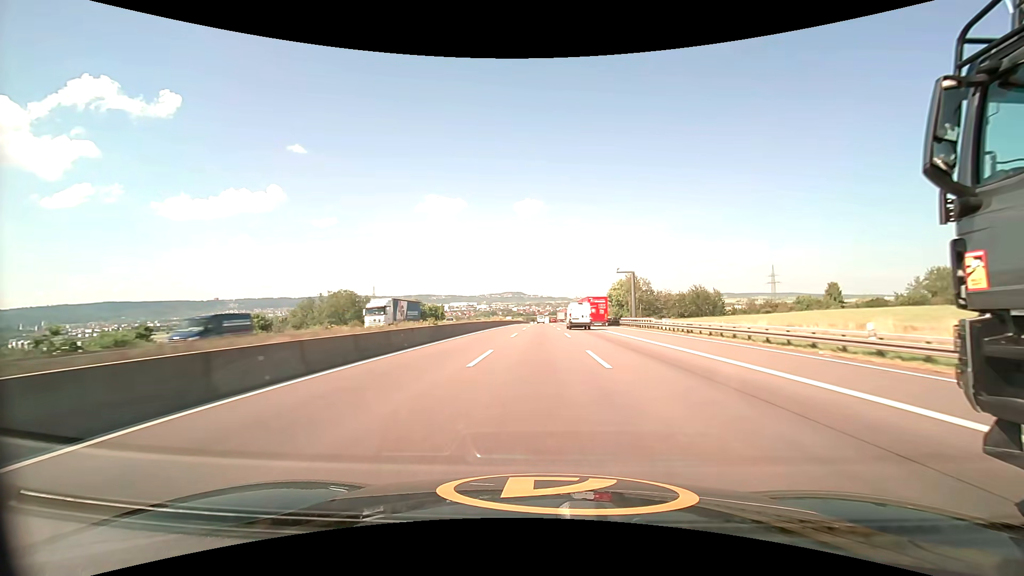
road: motorway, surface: asphalt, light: Day
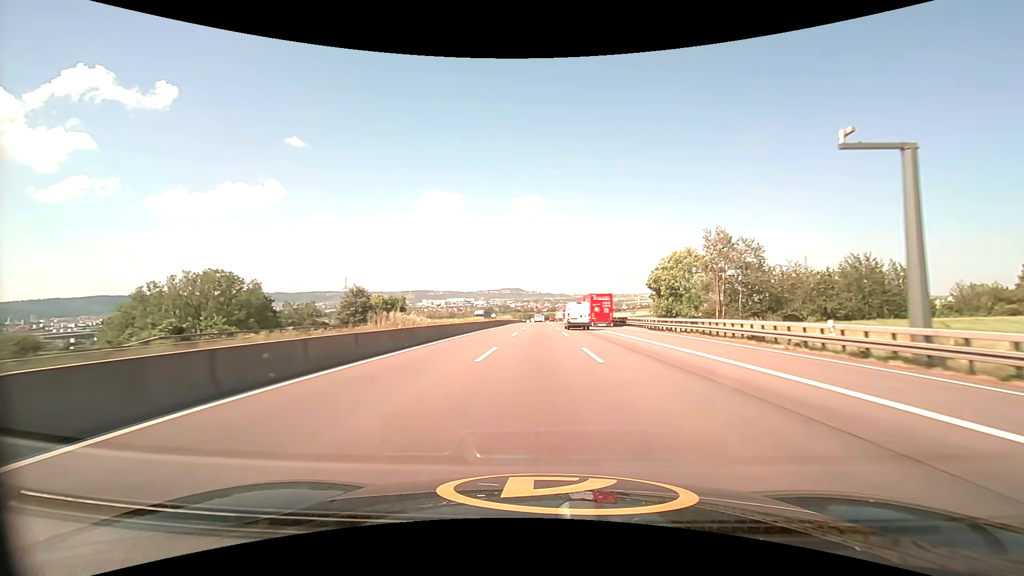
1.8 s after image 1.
(+0.1, +52.5) m; 0°
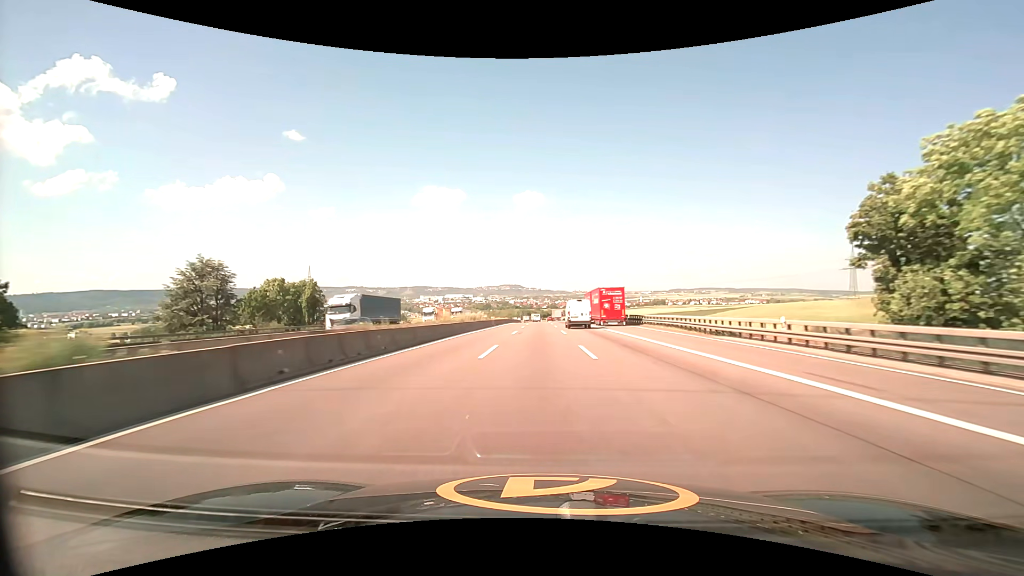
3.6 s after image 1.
(+0.1, +52.9) m; 0°
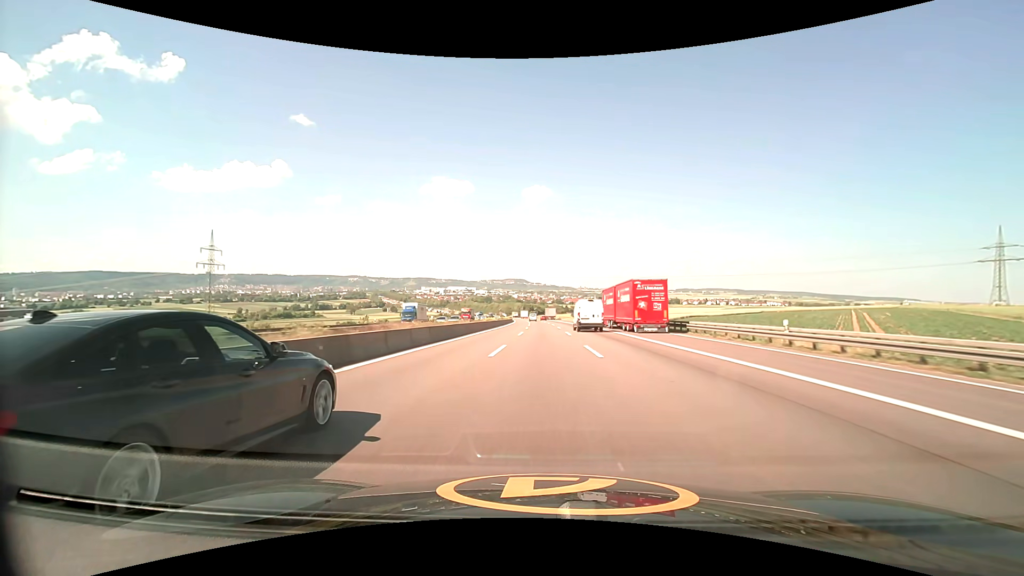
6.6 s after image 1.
(-0.3, +89.3) m; -1°
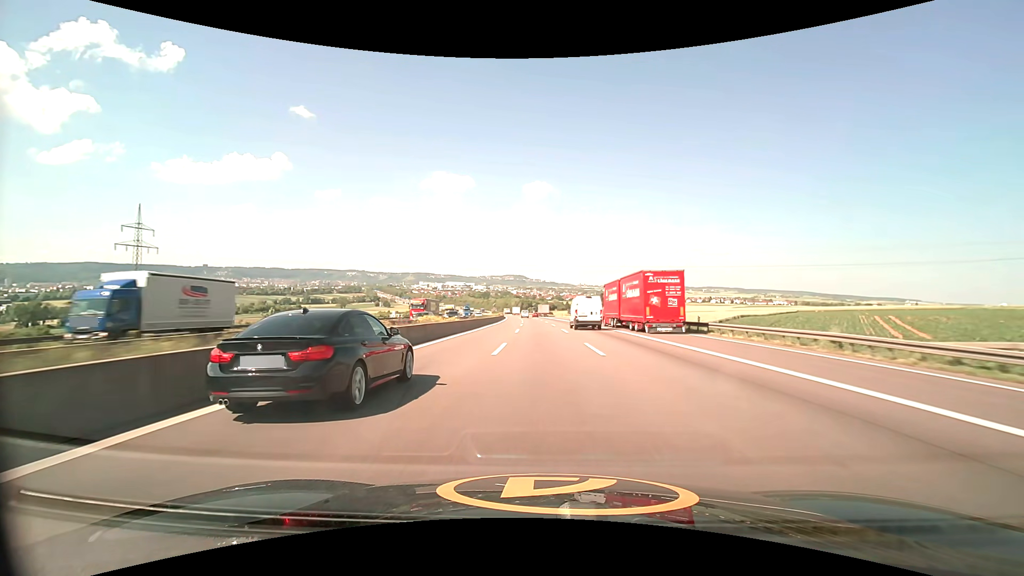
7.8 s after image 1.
(0.0, +35.7) m; 0°
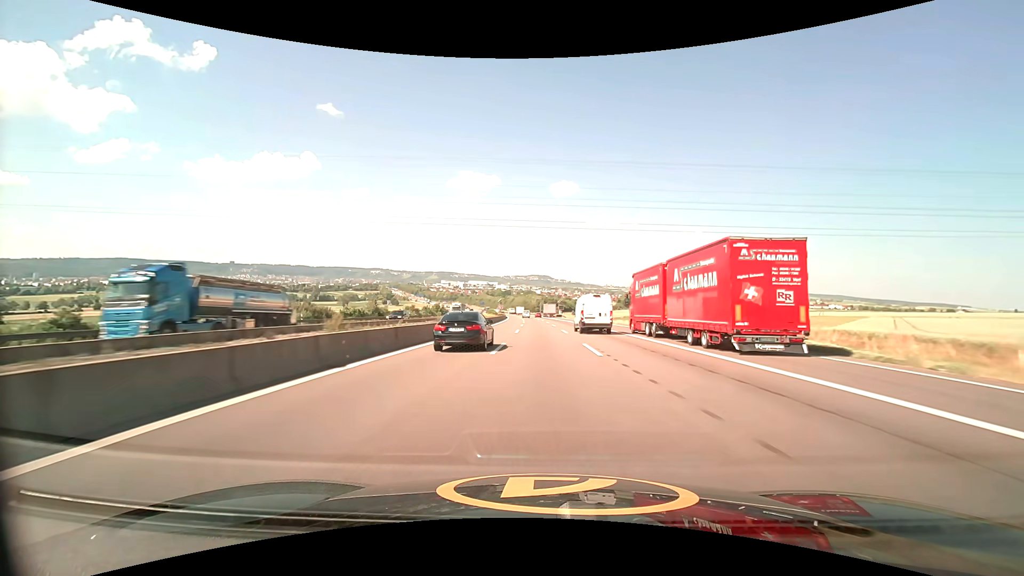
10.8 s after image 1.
(-1.5, +89.5) m; -3°
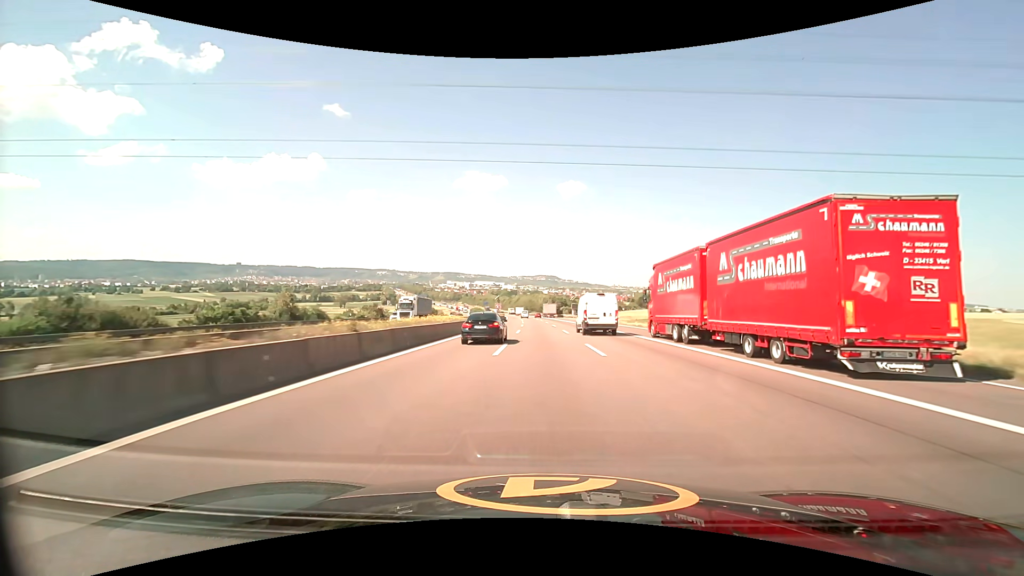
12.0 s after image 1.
(-0.3, +36.1) m; -1°
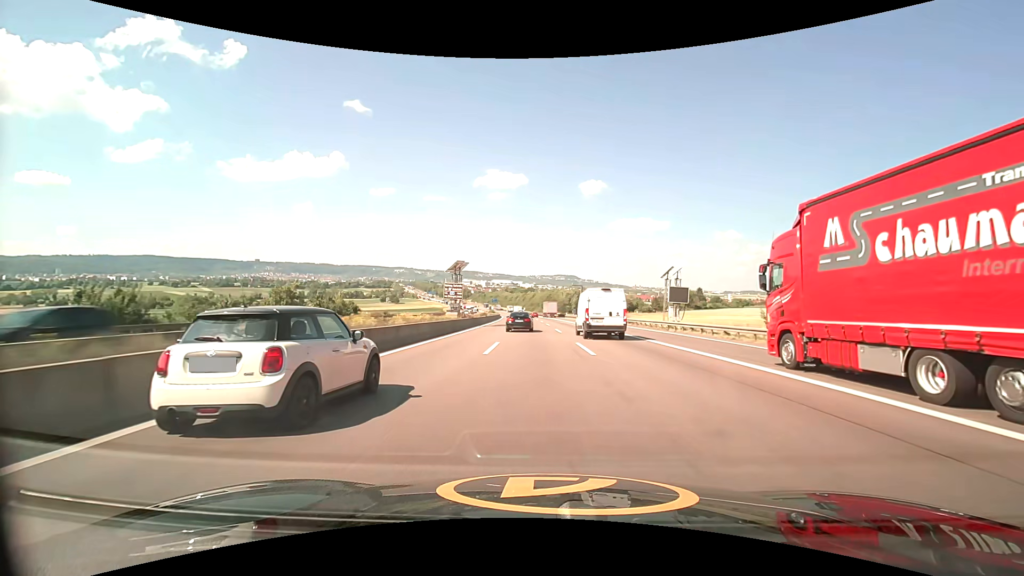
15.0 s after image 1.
(-1.7, +89.6) m; -2°
(0, +10) (0, +20) (0, +30) (0, +40) (-1, +50) (-1, +60) (-1, +70) (-2, +80) (-2, +90) (-3, +100) m
